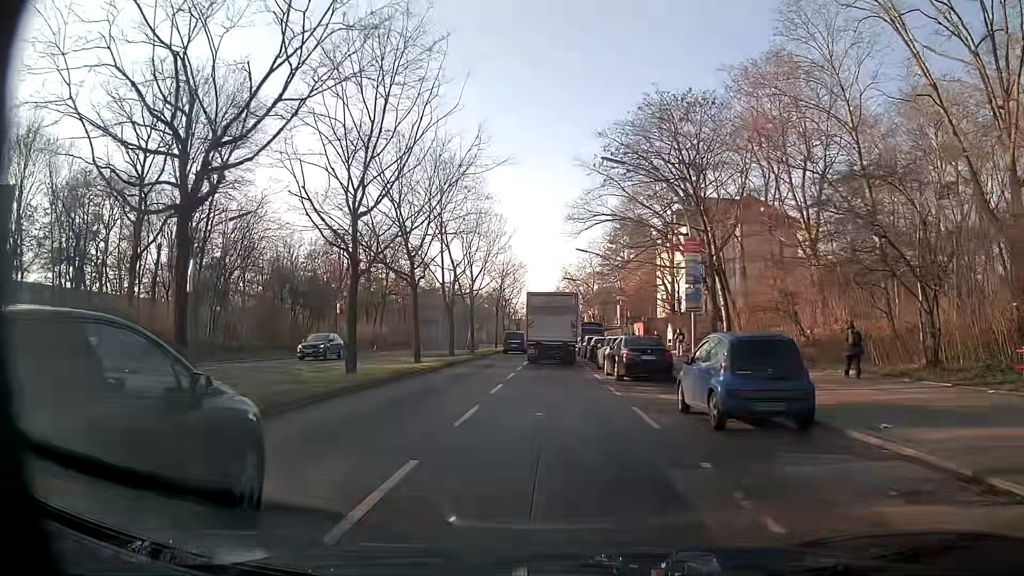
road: secondary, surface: asphalt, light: Day
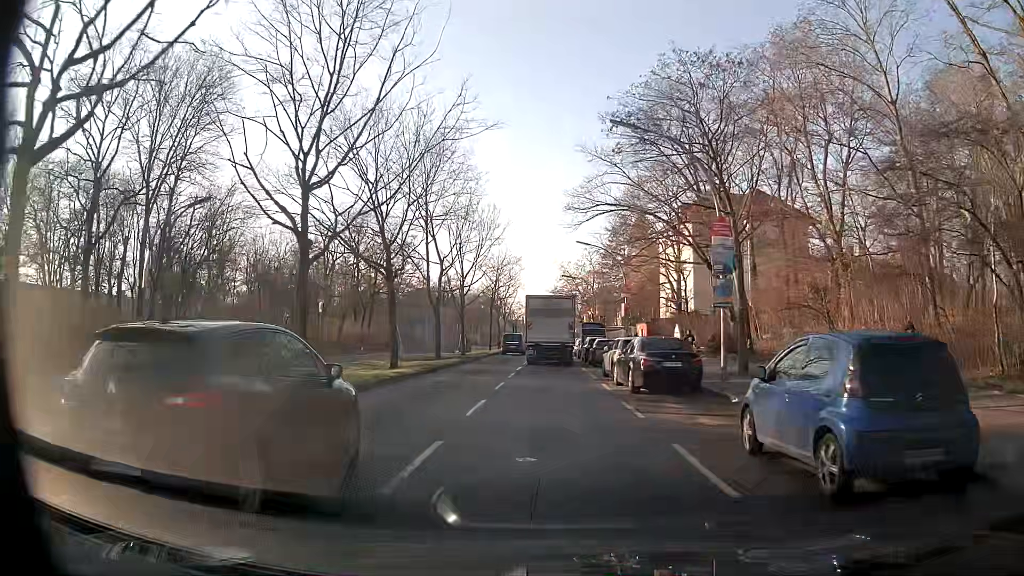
(0.0, +4.4) m; 0°
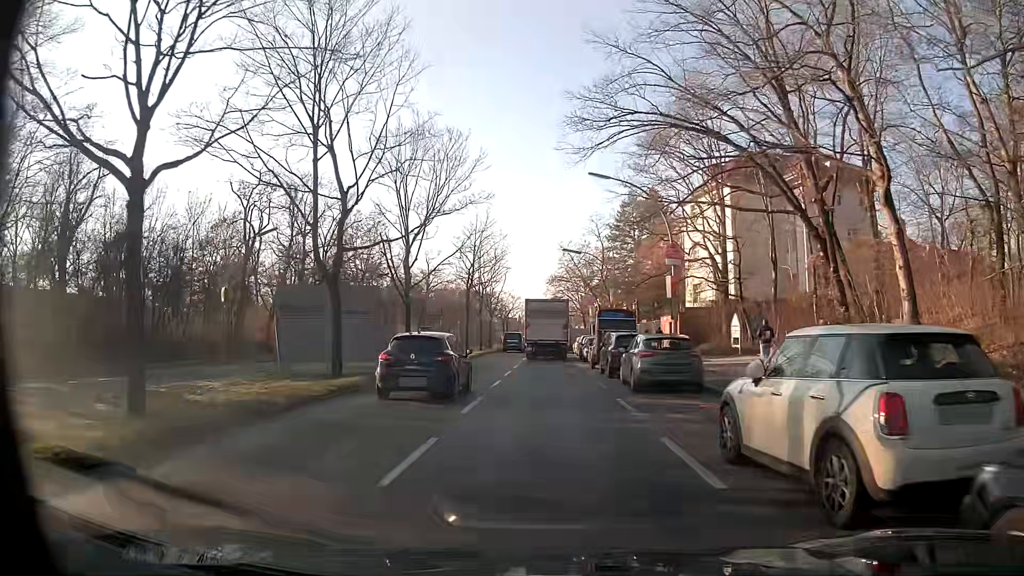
(+0.2, +18.0) m; 0°
(0, +10) (0, +20) (0, +30) (+1, +40) (+1, +50) (+1, +60) (+1, +70) (+1, +80) (+1, +90) (+1, +100) m
